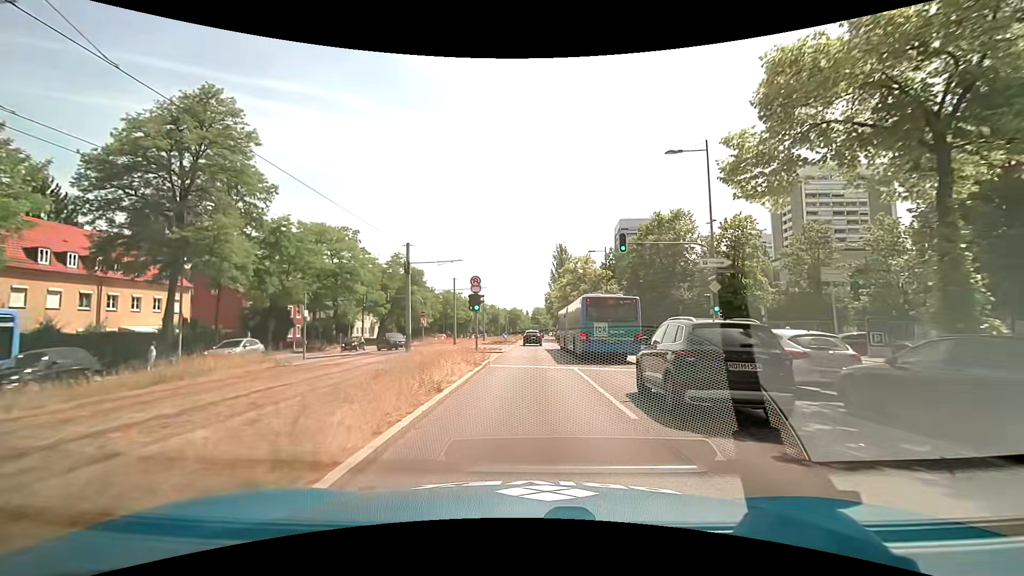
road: secondary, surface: asphalt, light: Day
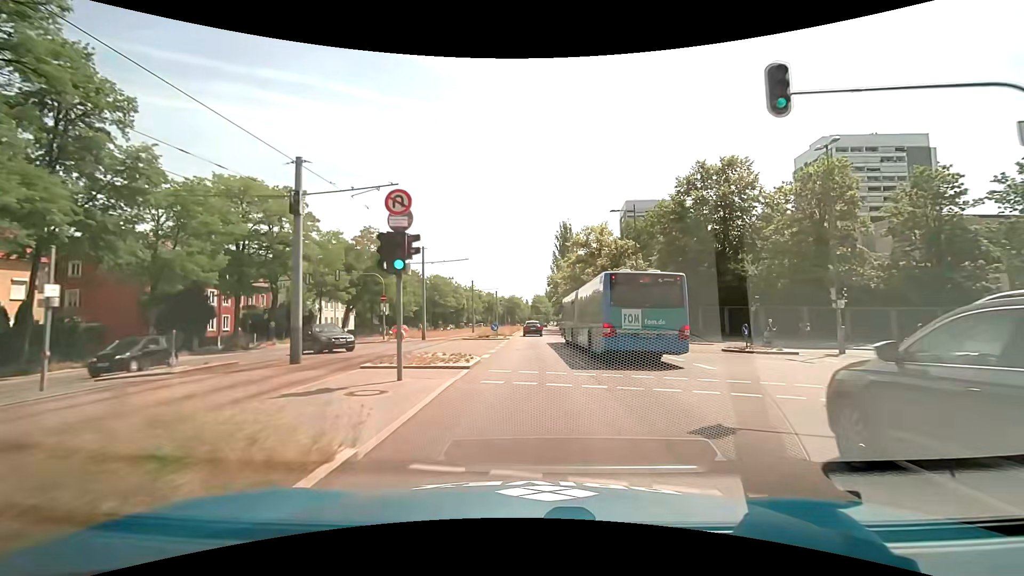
(0.0, +15.9) m; 0°
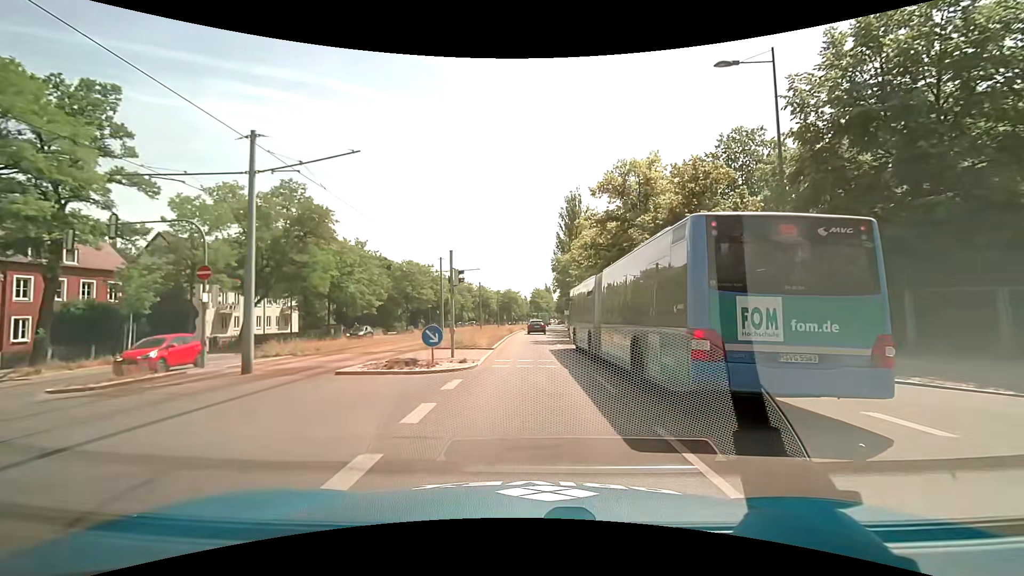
(0.0, +23.1) m; 0°
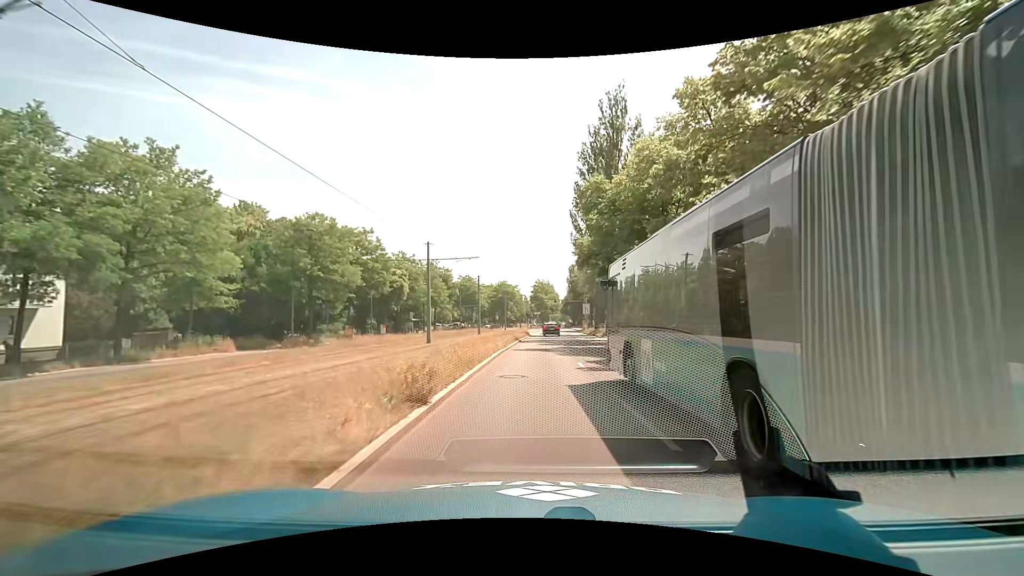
(-0.2, +38.0) m; 0°
